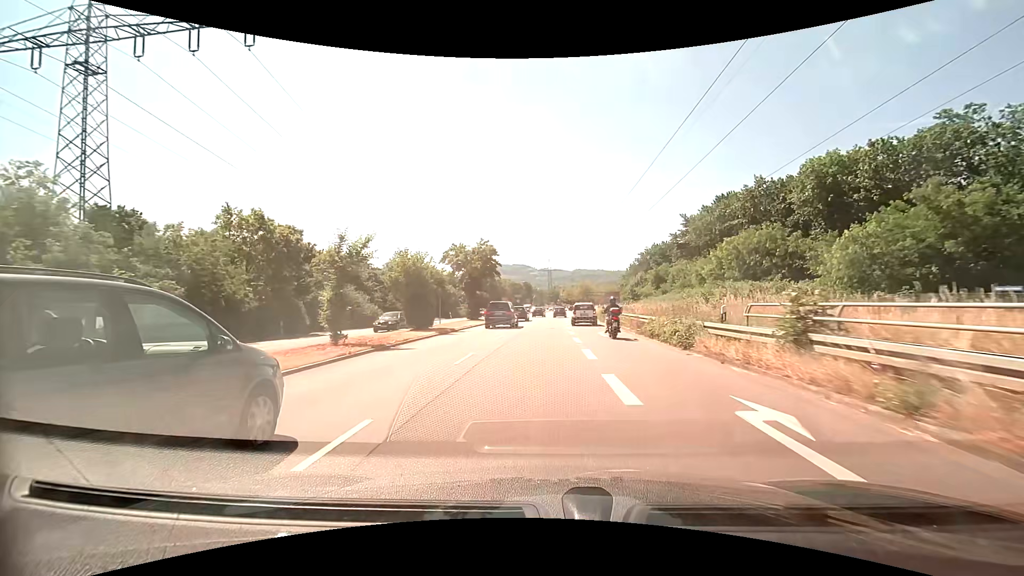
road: primary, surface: asphalt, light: Day
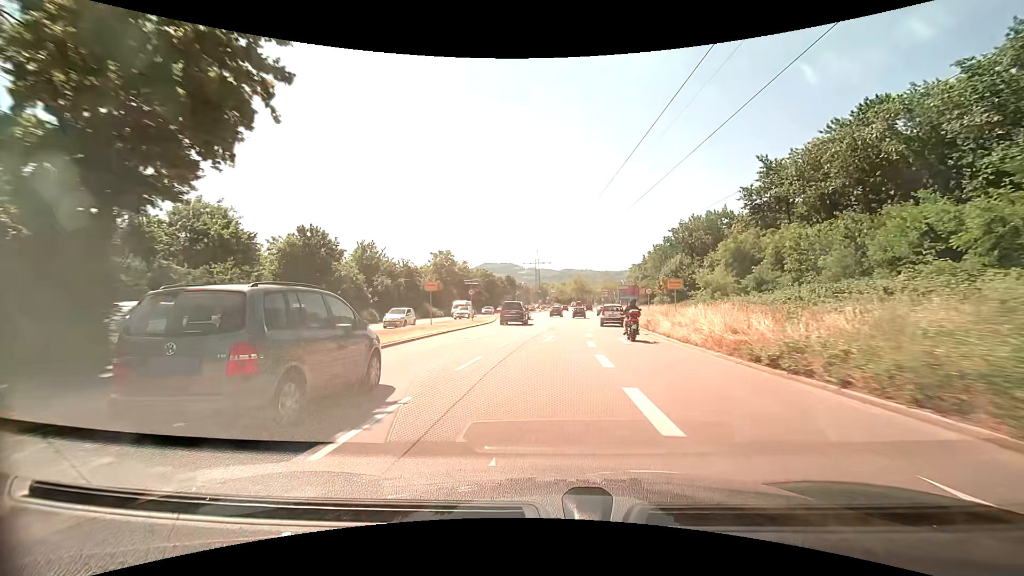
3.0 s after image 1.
(+0.4, +43.7) m; +1°
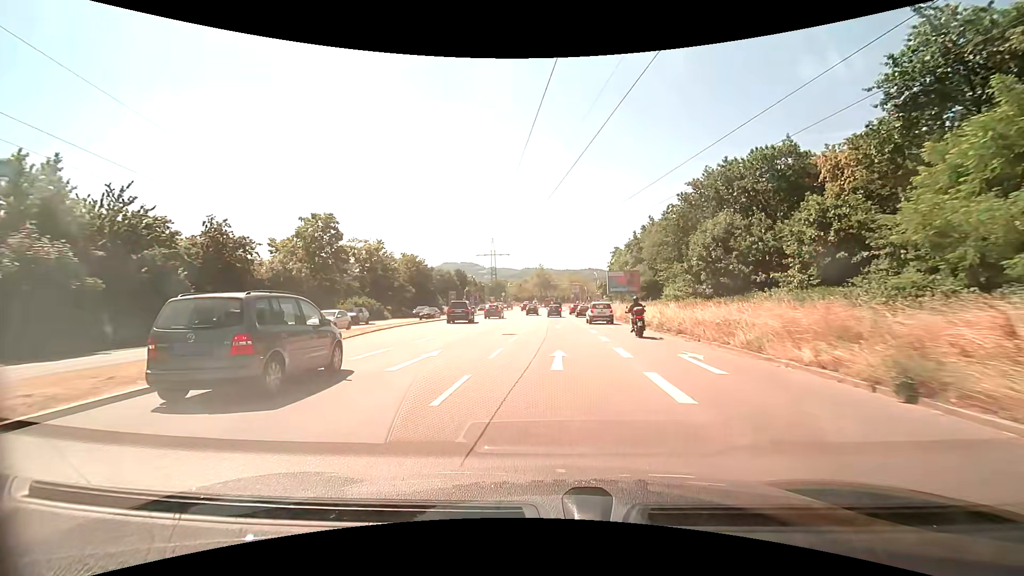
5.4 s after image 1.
(+1.4, +34.5) m; +4°
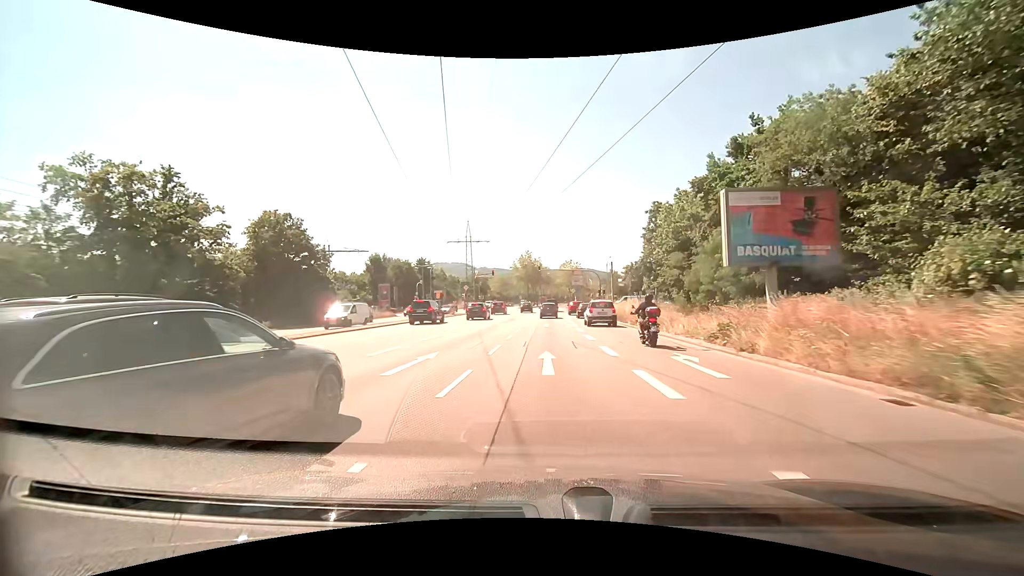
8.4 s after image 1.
(+0.7, +41.9) m; +1°
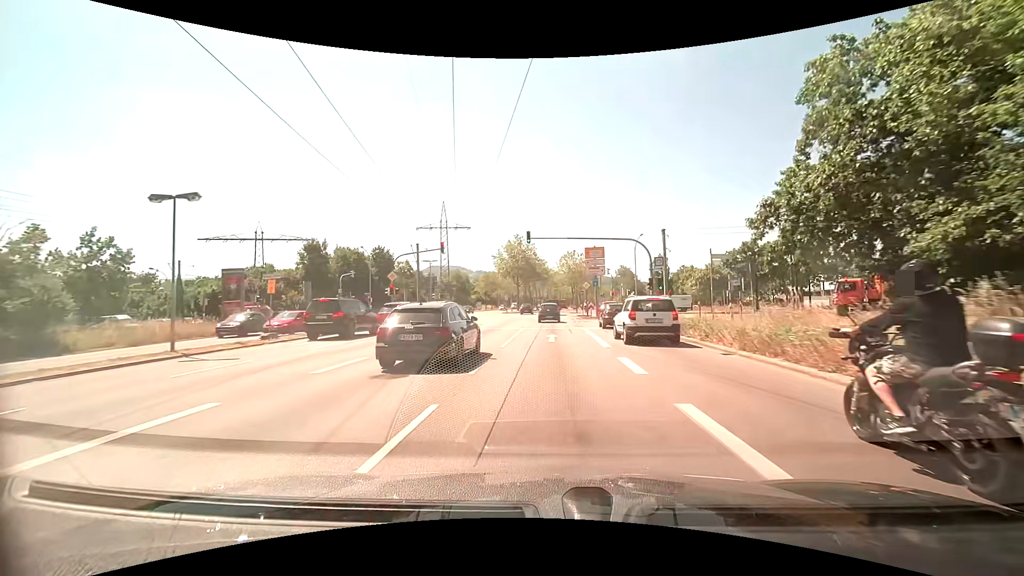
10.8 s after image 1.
(+0.1, +33.8) m; +1°
(0, +10) (0, +20) (0, +30) (0, +40) (0, +50) (0, +60) (+1, +70) (+1, +80) (+1, +90) (+2, +100) m
